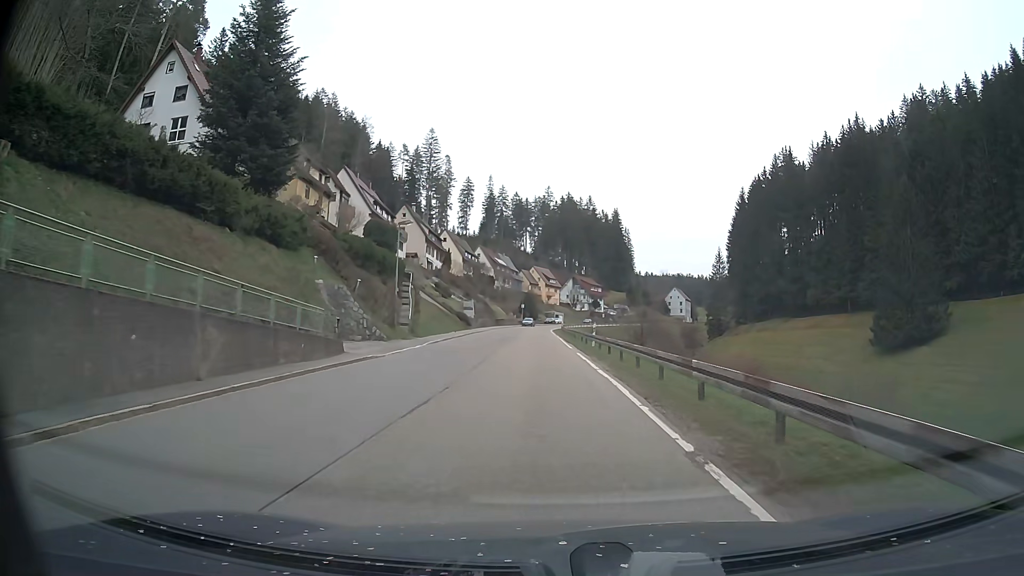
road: secondary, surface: asphalt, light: Day
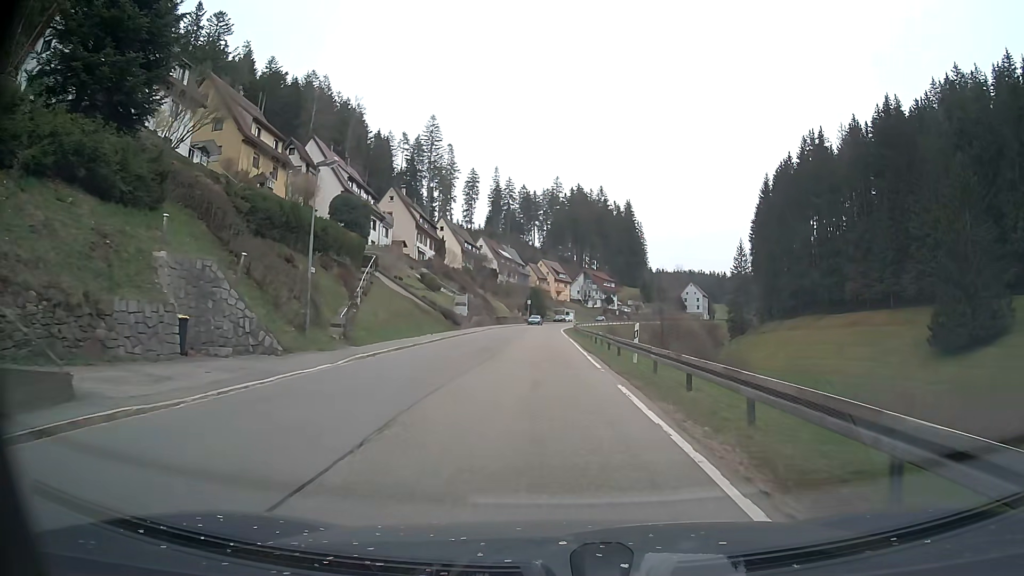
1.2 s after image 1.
(0.0, +14.6) m; 0°
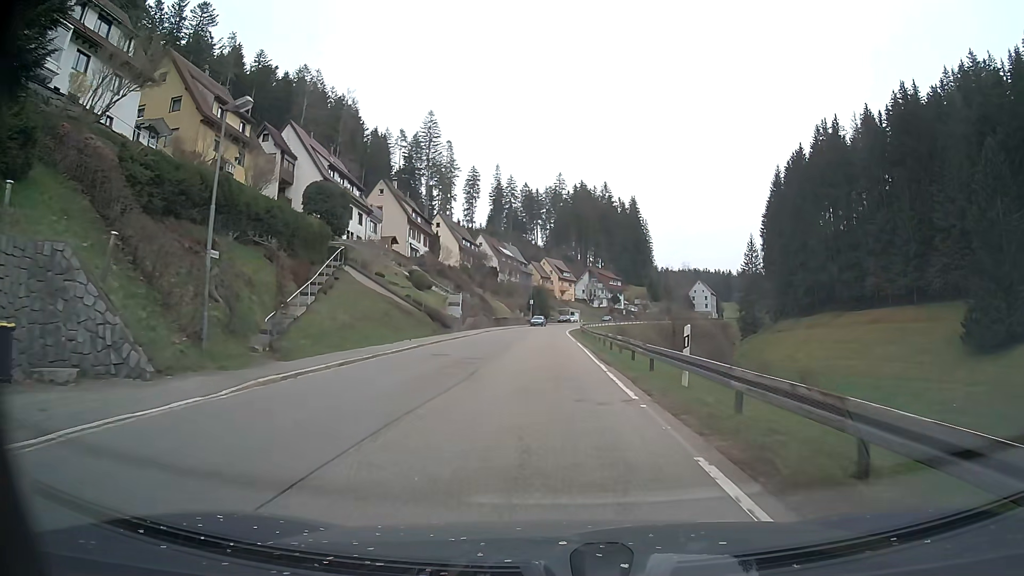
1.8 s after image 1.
(-0.1, +7.3) m; 0°
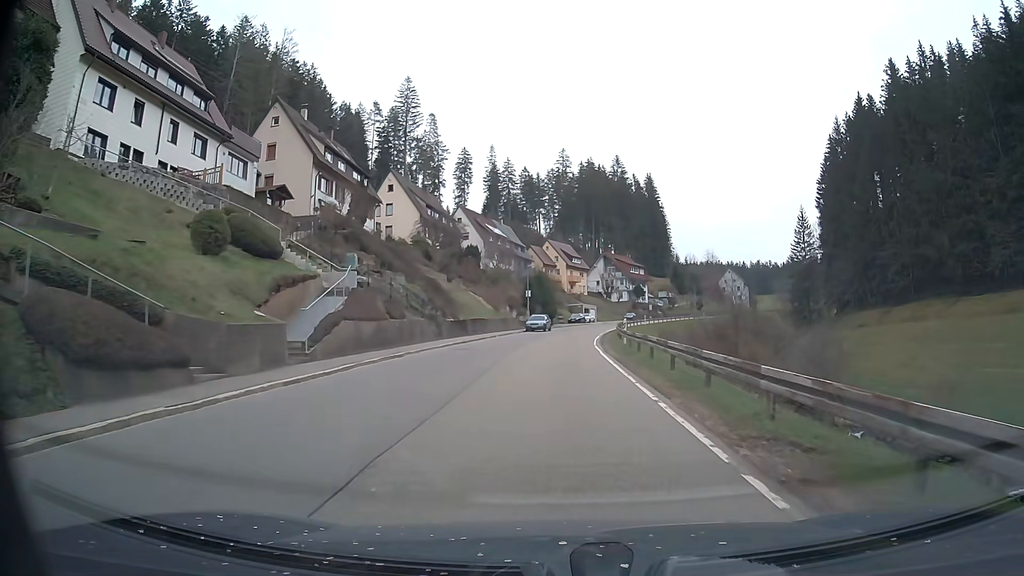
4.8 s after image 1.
(-0.4, +36.8) m; -1°
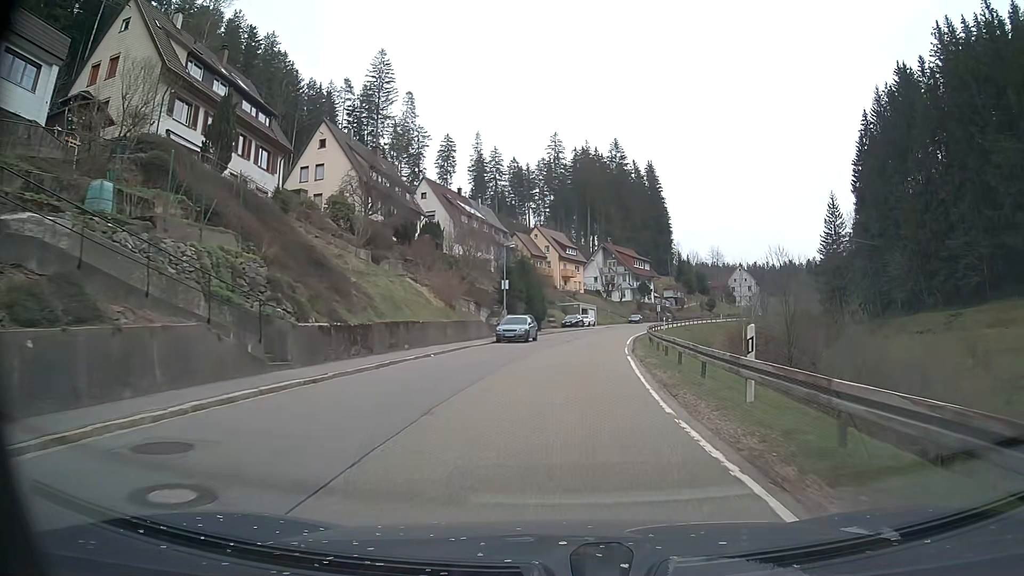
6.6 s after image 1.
(0.0, +22.2) m; +1°
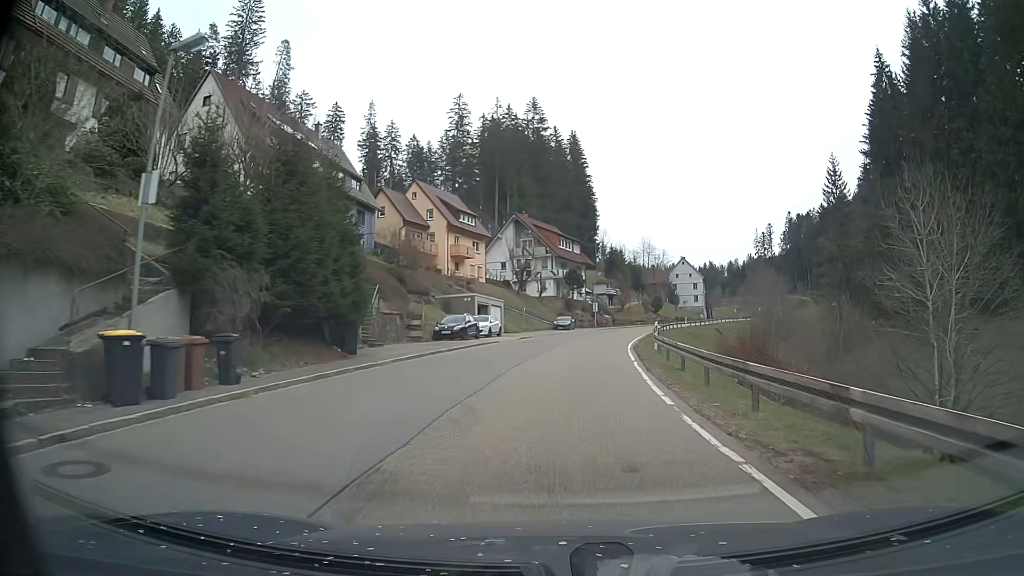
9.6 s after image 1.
(+2.0, +37.2) m; +8°
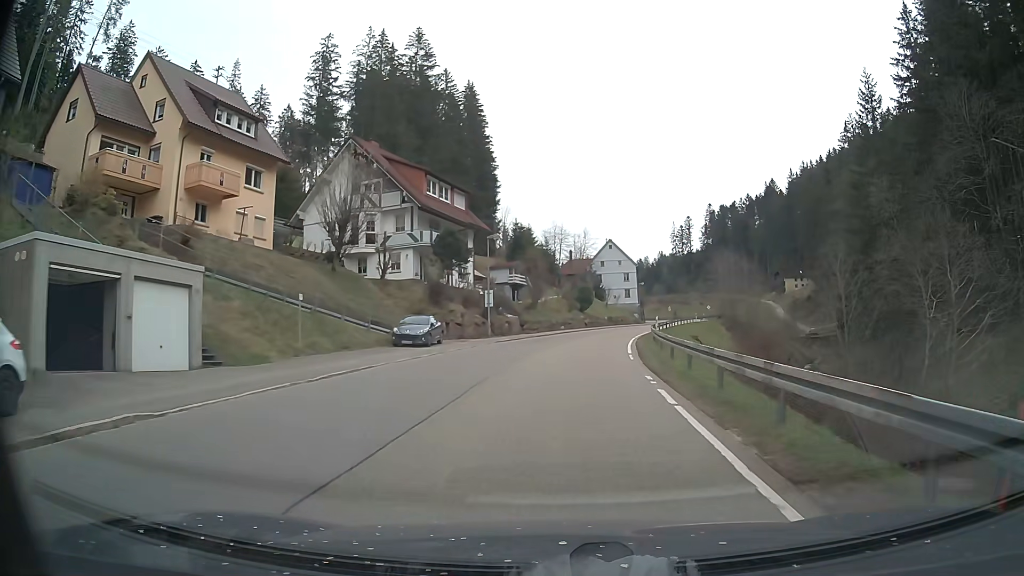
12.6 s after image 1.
(+2.6, +37.6) m; +8°
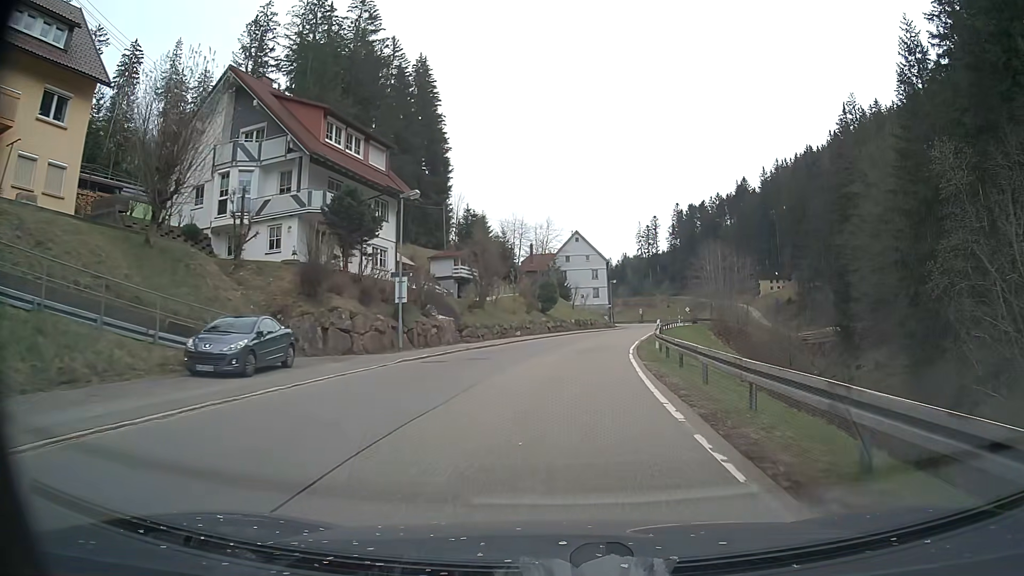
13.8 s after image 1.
(+0.5, +15.2) m; +3°
(0, +10) (+1, +20) (+2, +30) (+3, +40) (+5, +50) (+7, +59) (+9, +69) (+11, +79) (+14, +89) (+16, +98) m
